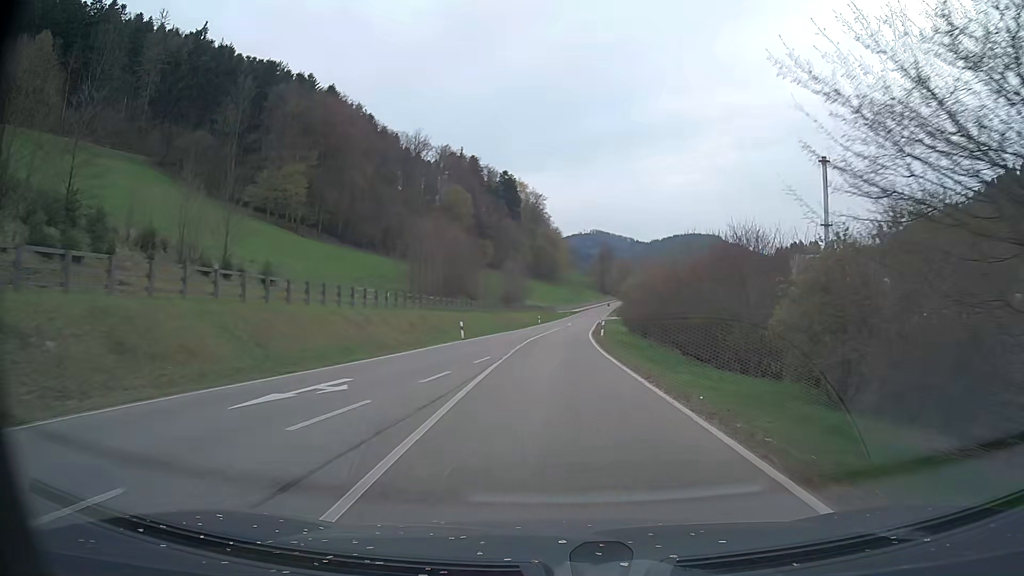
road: secondary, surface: asphalt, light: Day
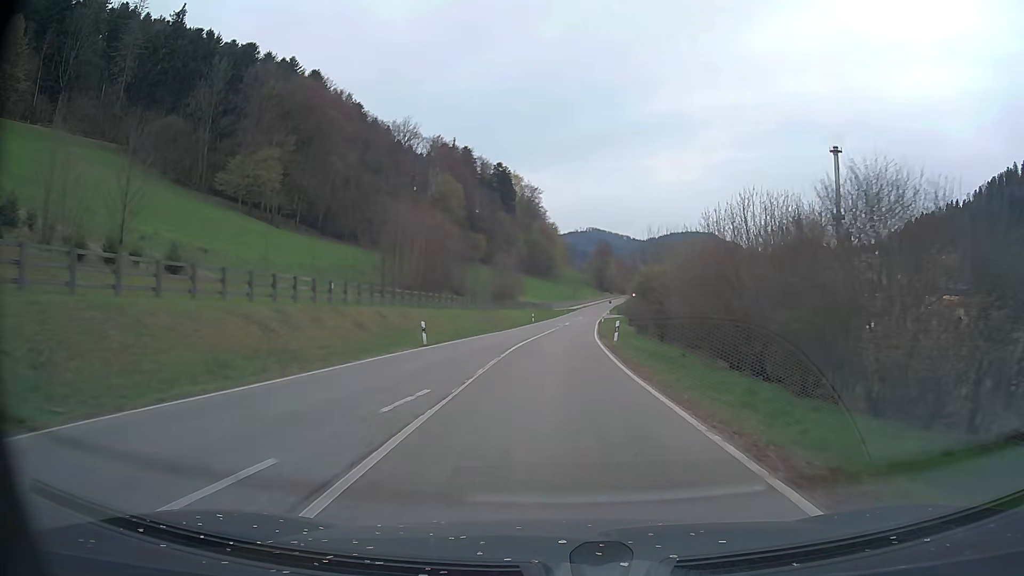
(0.0, +10.2) m; +1°
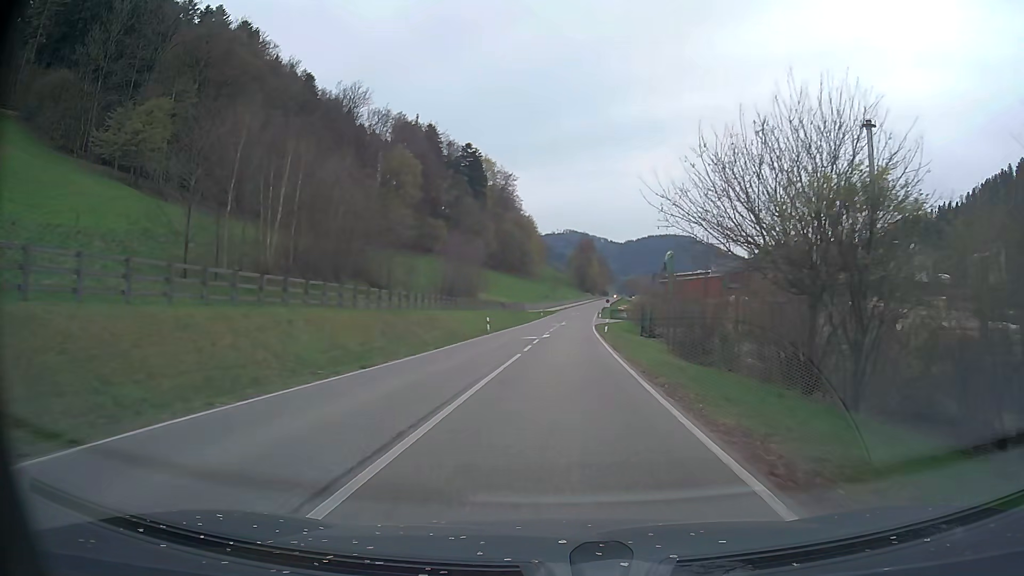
(+0.4, +30.5) m; +2°
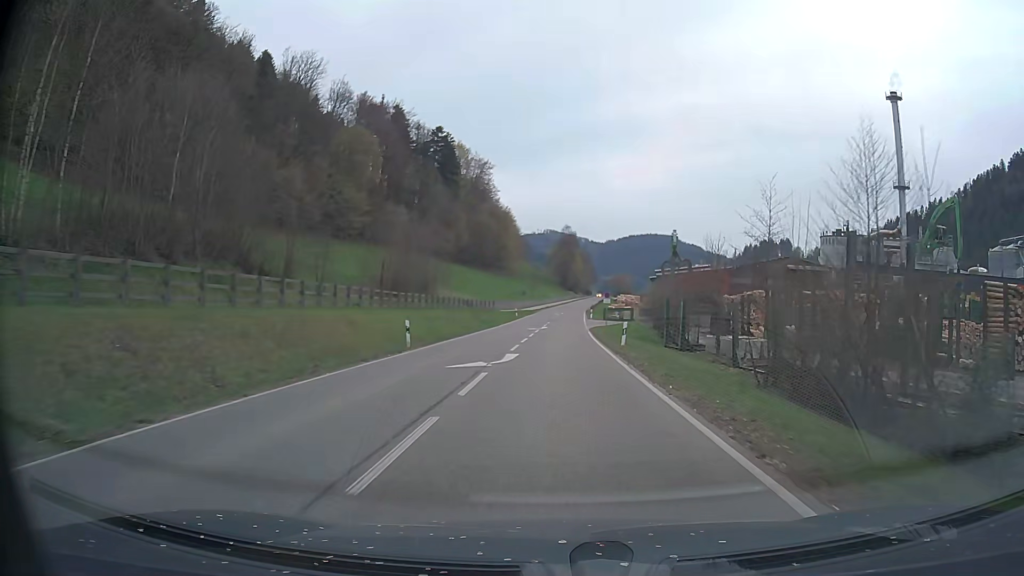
(+0.3, +20.1) m; +2°
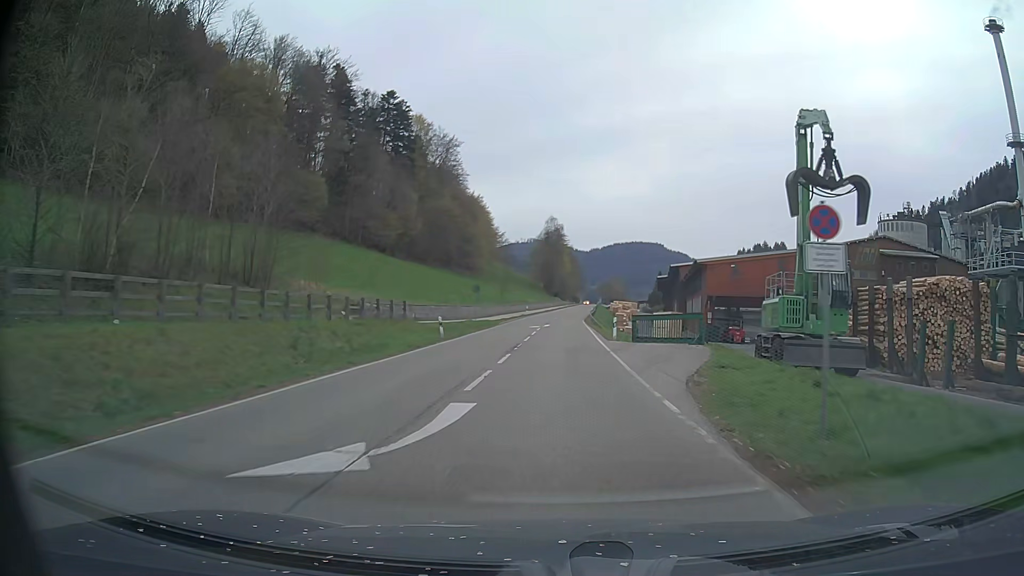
(+0.6, +40.4) m; +1°
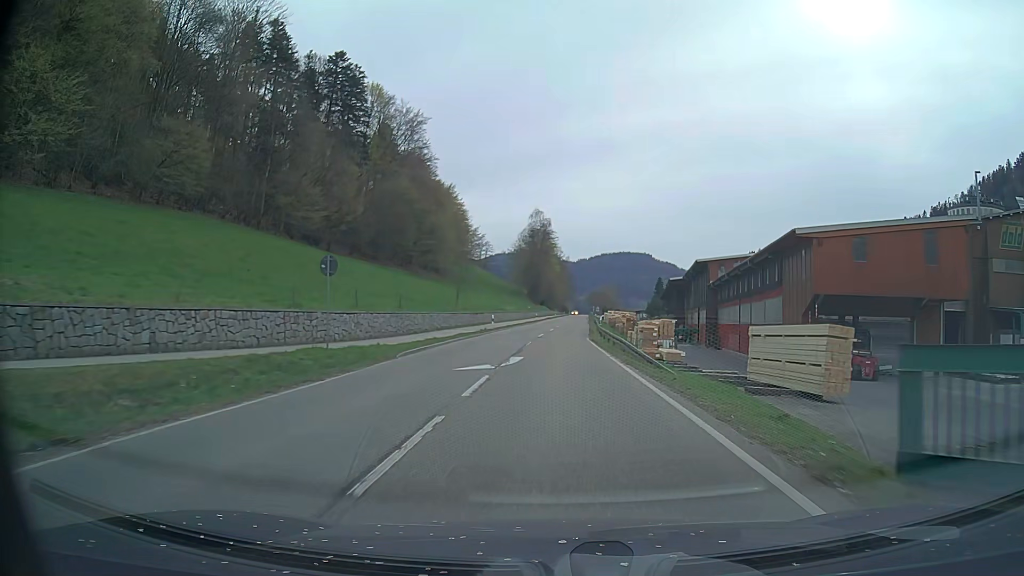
(+0.3, +30.7) m; +1°
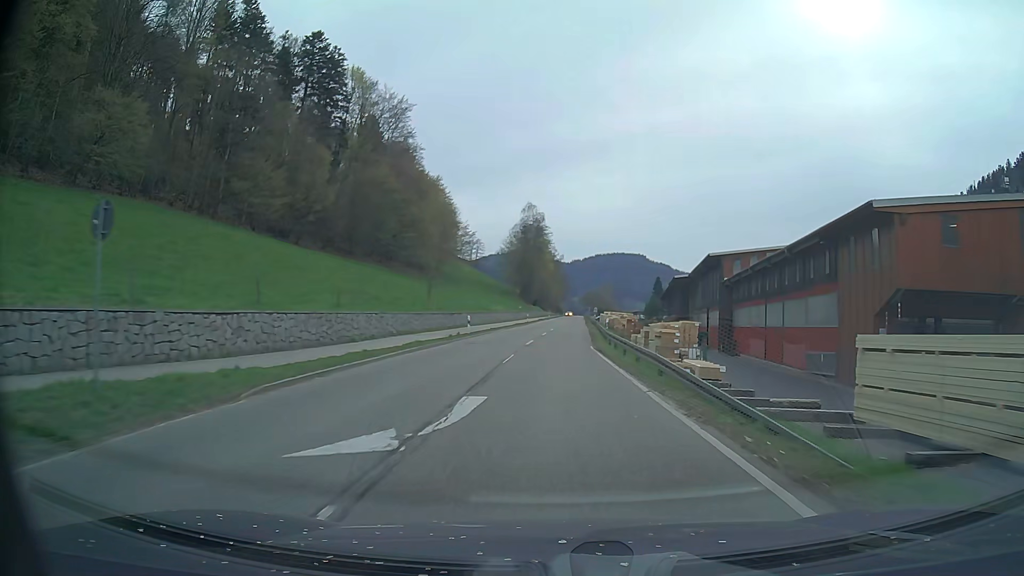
(+0.1, +10.2) m; +1°
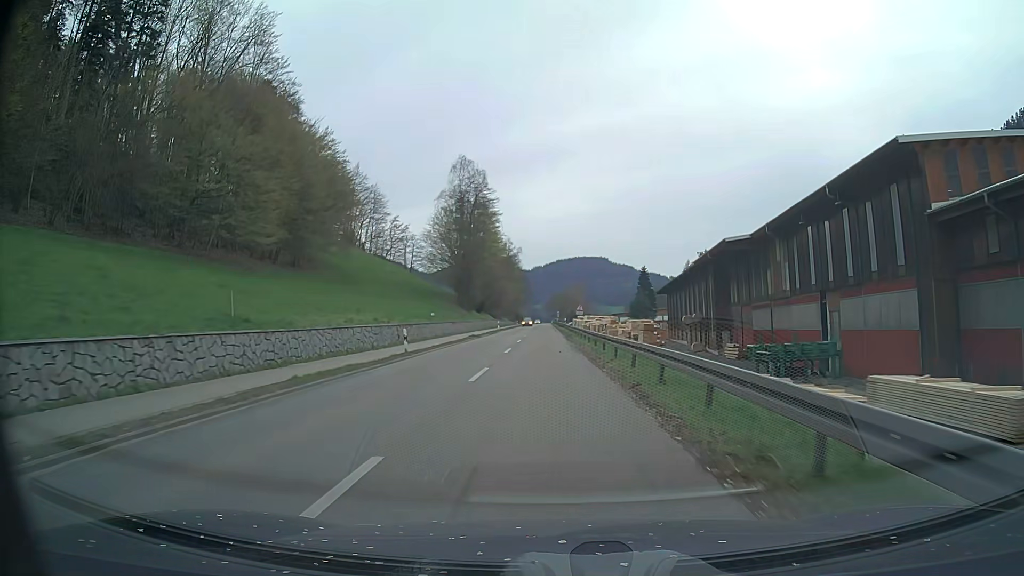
(+1.3, +50.9) m; +3°
(0, +10) (0, +20) (0, +30) (0, +40) (0, +50) (-1, +60) (-1, +70) (-1, +80) (-1, +90) (-1, +100) m
